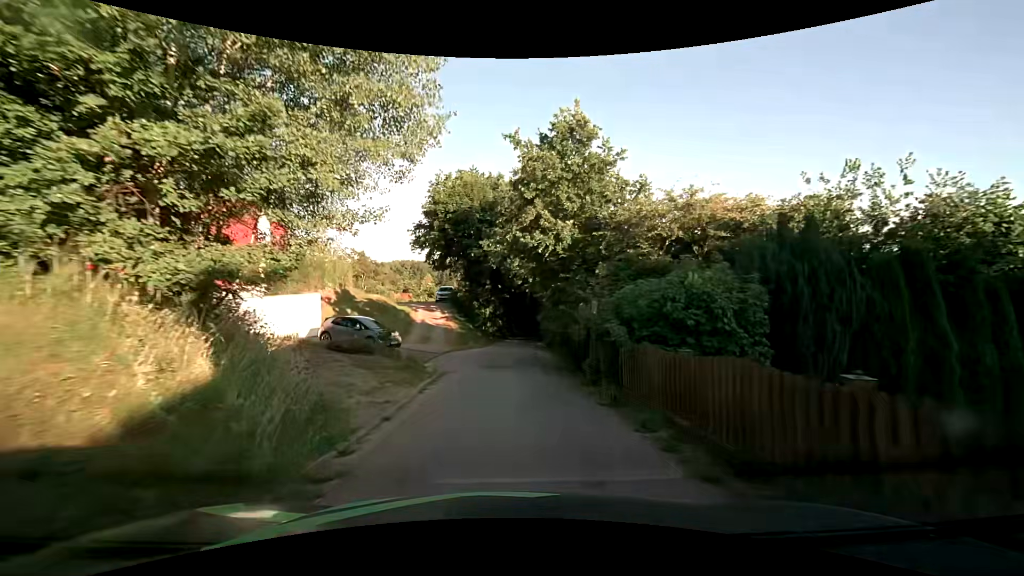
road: unclassified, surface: asphalt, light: Day
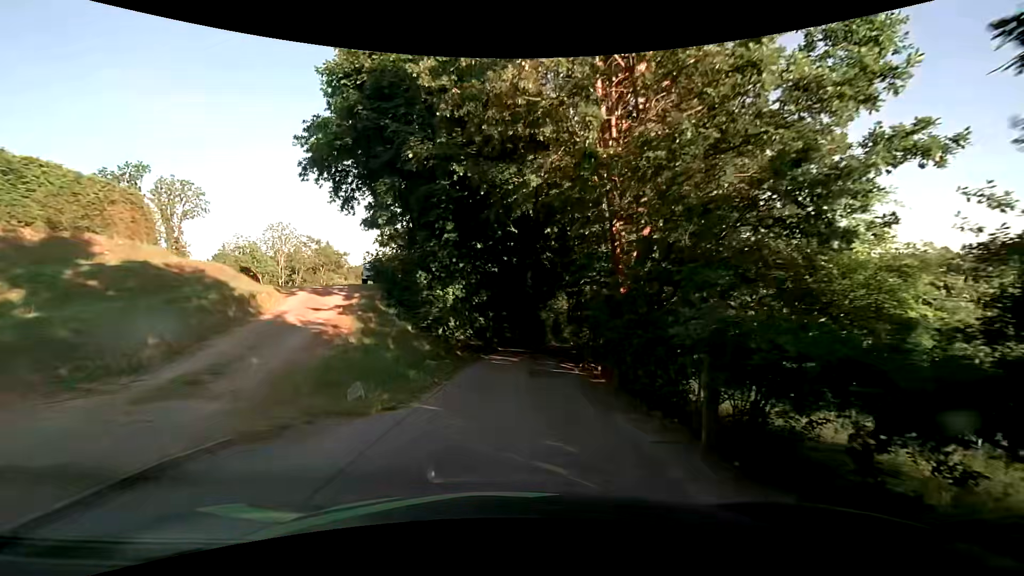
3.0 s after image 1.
(-0.2, +22.7) m; 0°
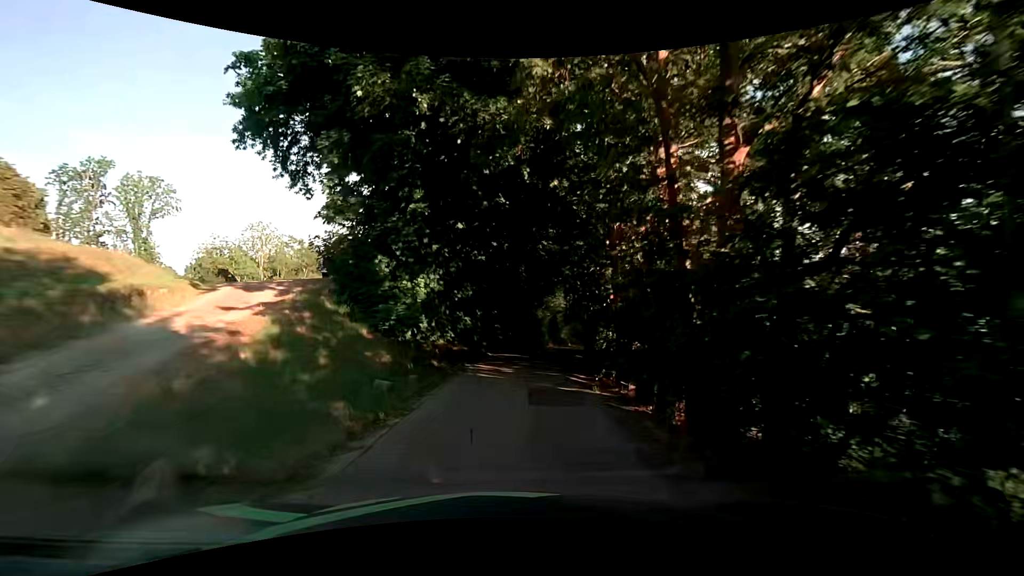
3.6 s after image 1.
(+0.1, +4.5) m; +2°
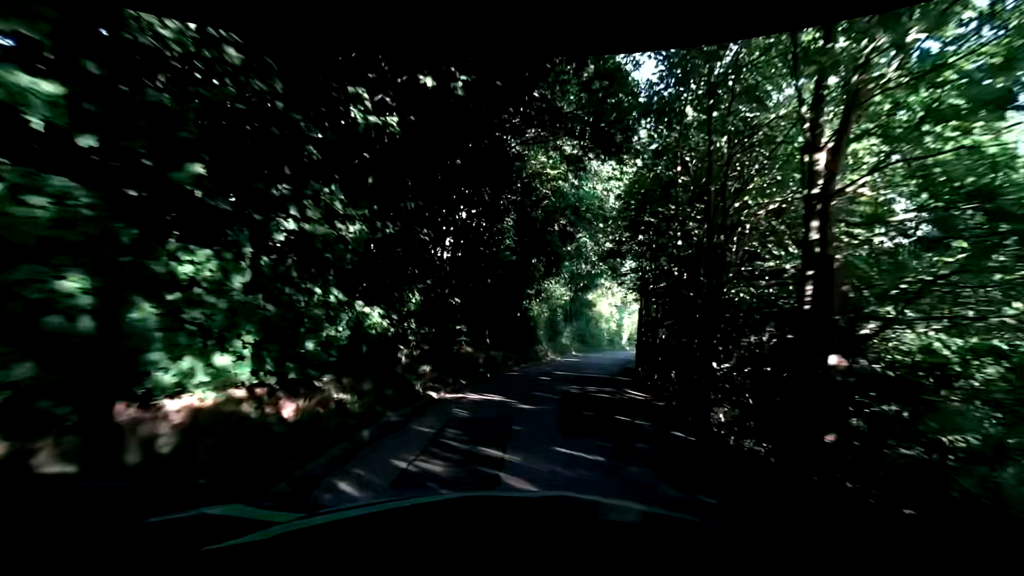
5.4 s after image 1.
(0.0, +13.4) m; +2°
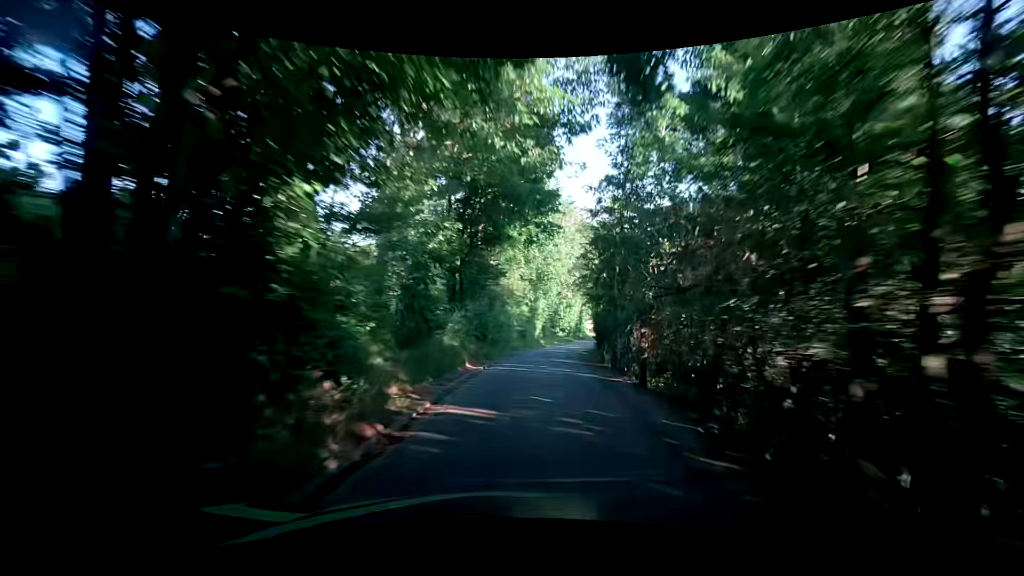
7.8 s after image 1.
(+1.5, +17.8) m; +12°
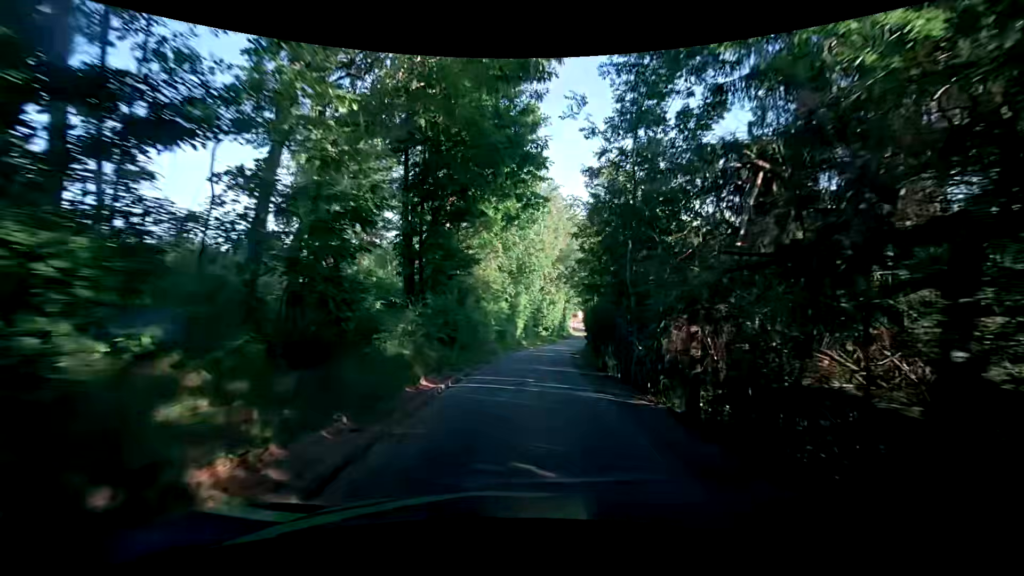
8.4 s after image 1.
(+0.1, +4.6) m; +2°
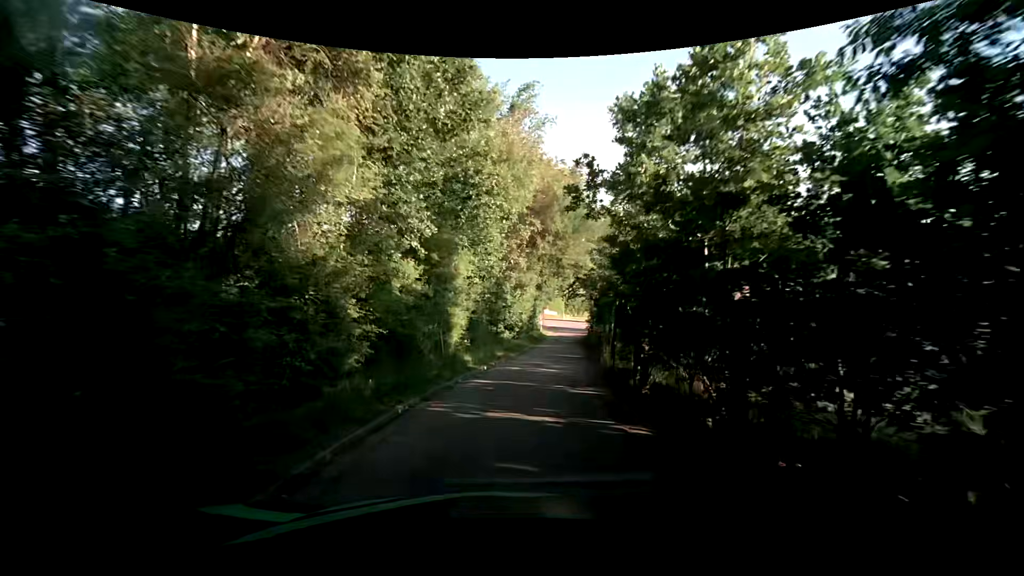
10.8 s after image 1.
(+0.7, +18.1) m; +3°
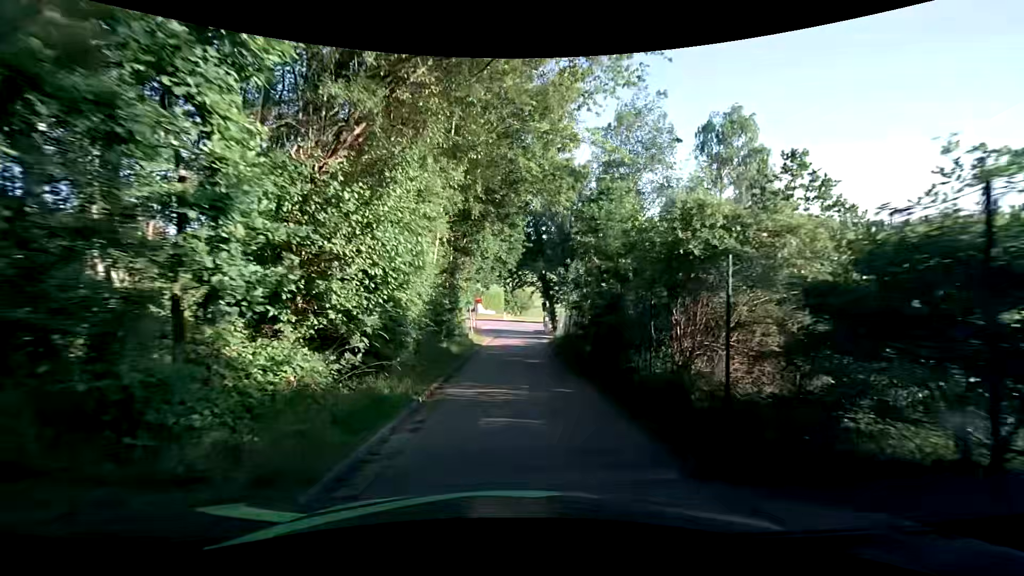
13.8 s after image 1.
(+2.3, +22.3) m; +9°
